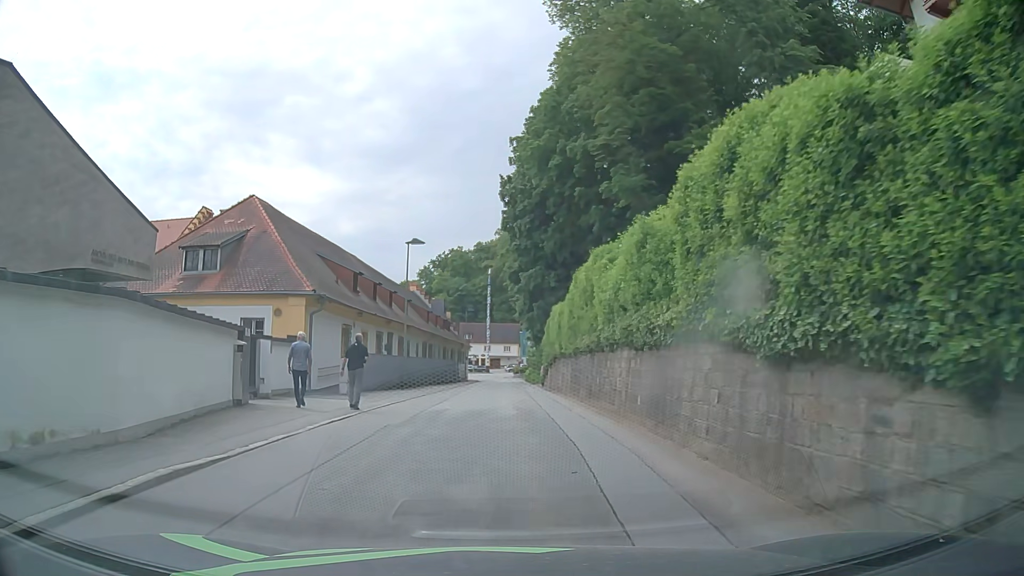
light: Day
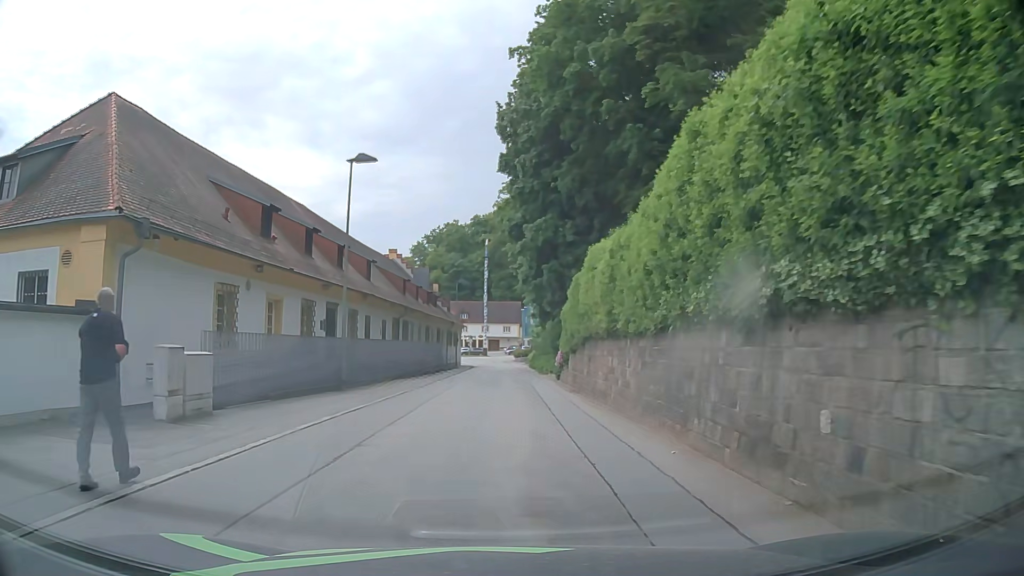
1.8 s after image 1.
(0.0, +13.8) m; +1°
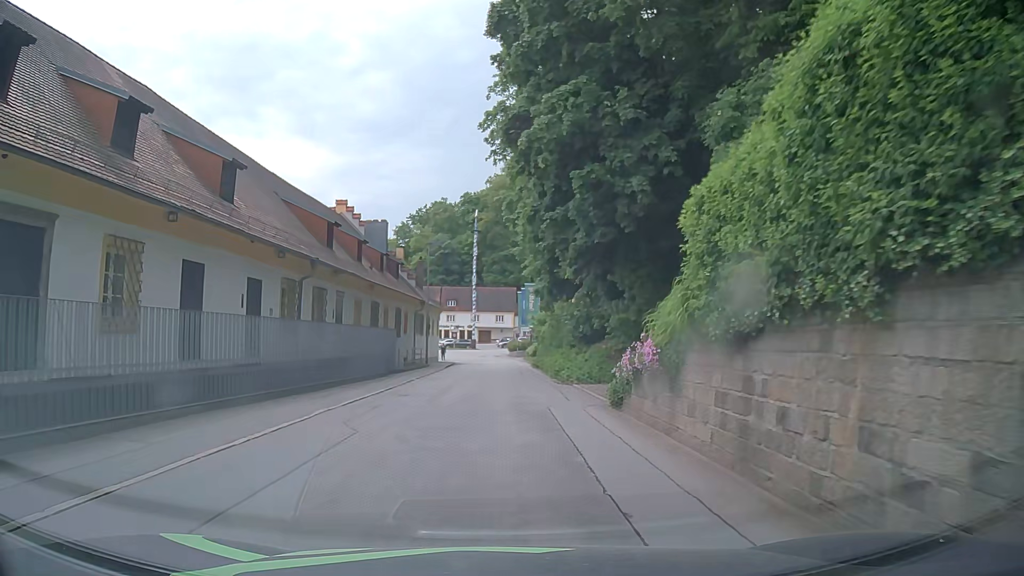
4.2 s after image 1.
(-0.2, +18.8) m; +1°
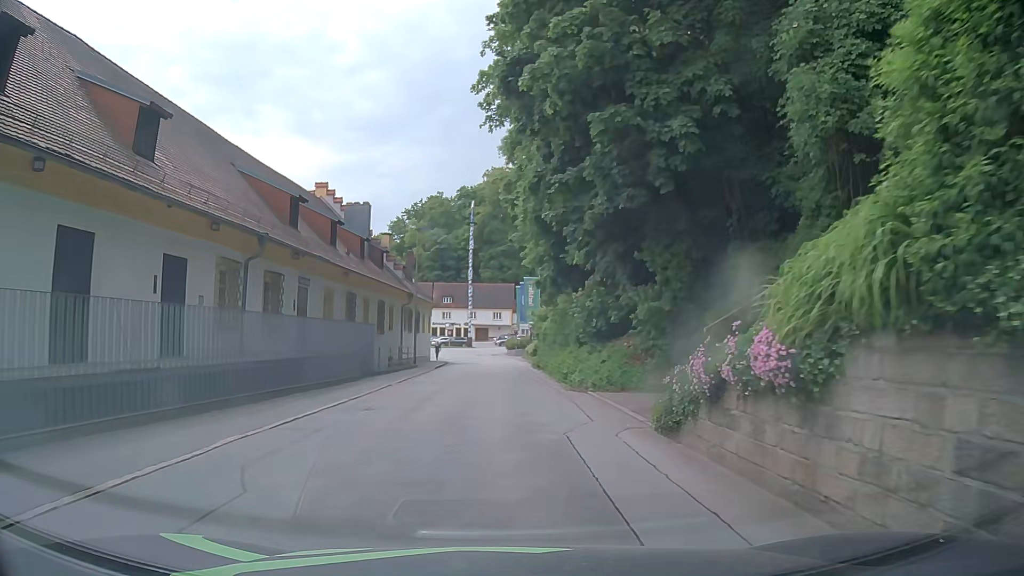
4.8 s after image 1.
(-0.1, +4.7) m; -1°
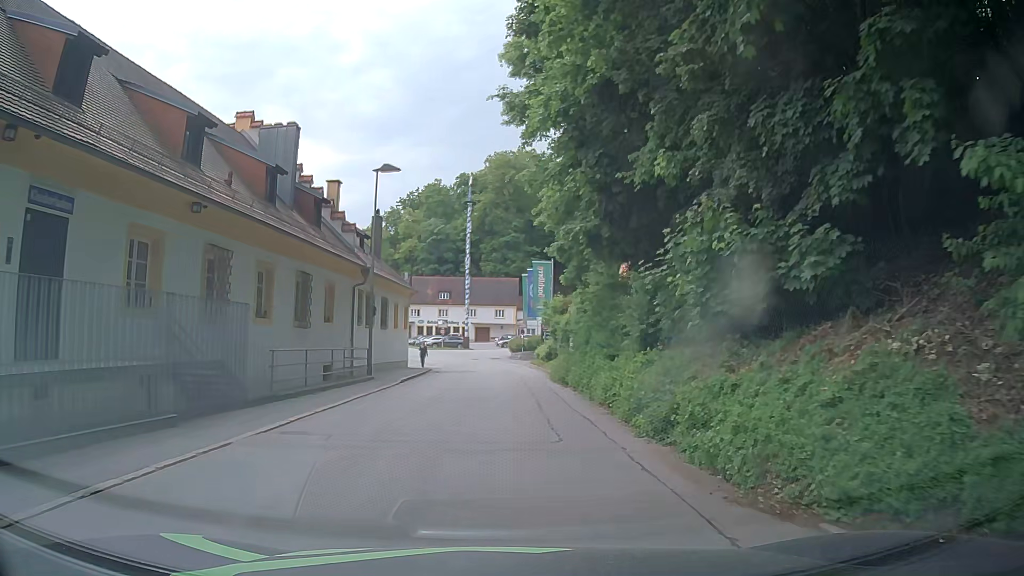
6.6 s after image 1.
(-0.1, +13.9) m; 0°
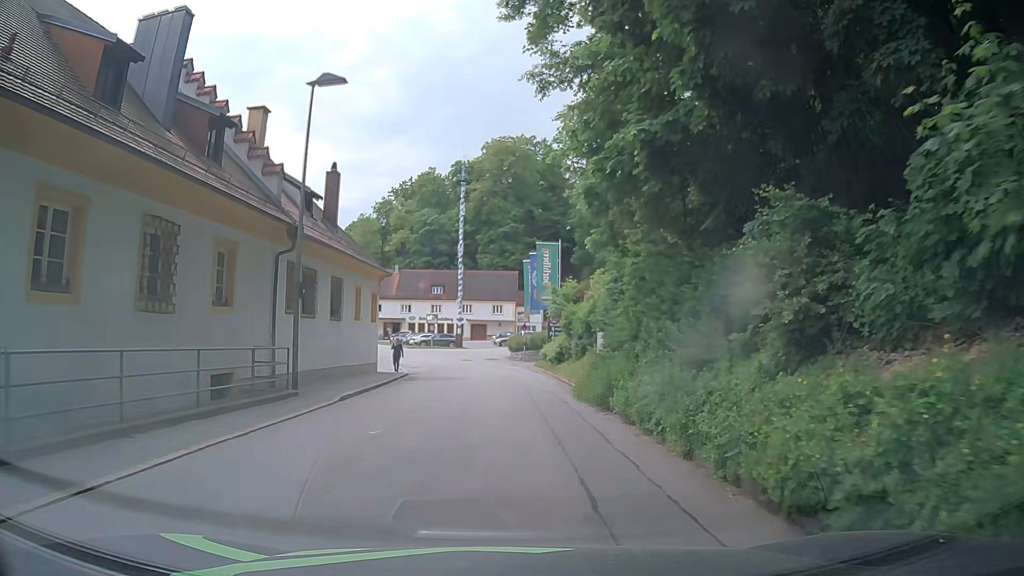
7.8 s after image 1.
(-0.1, +9.1) m; +2°
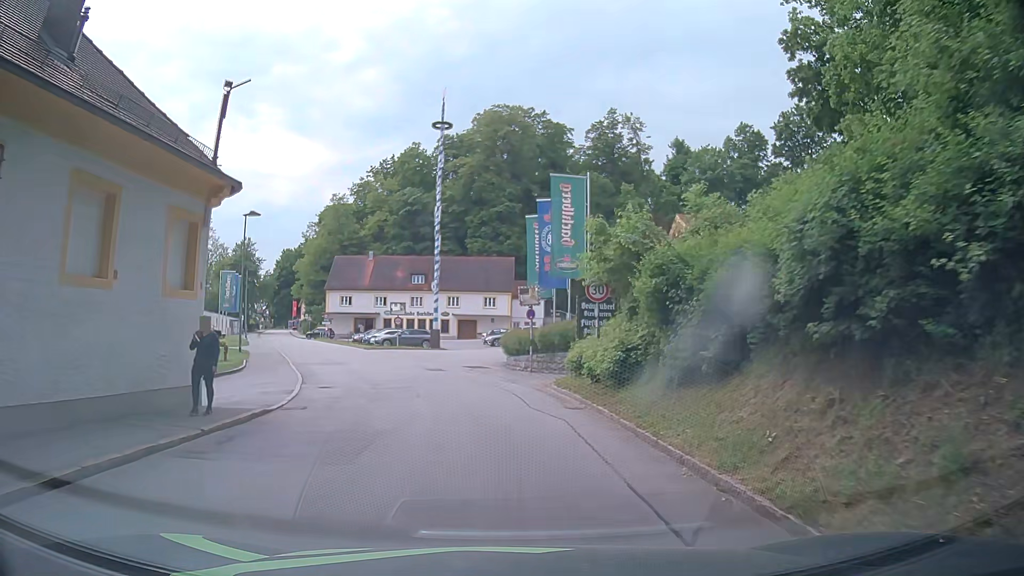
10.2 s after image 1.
(-0.5, +18.0) m; -1°
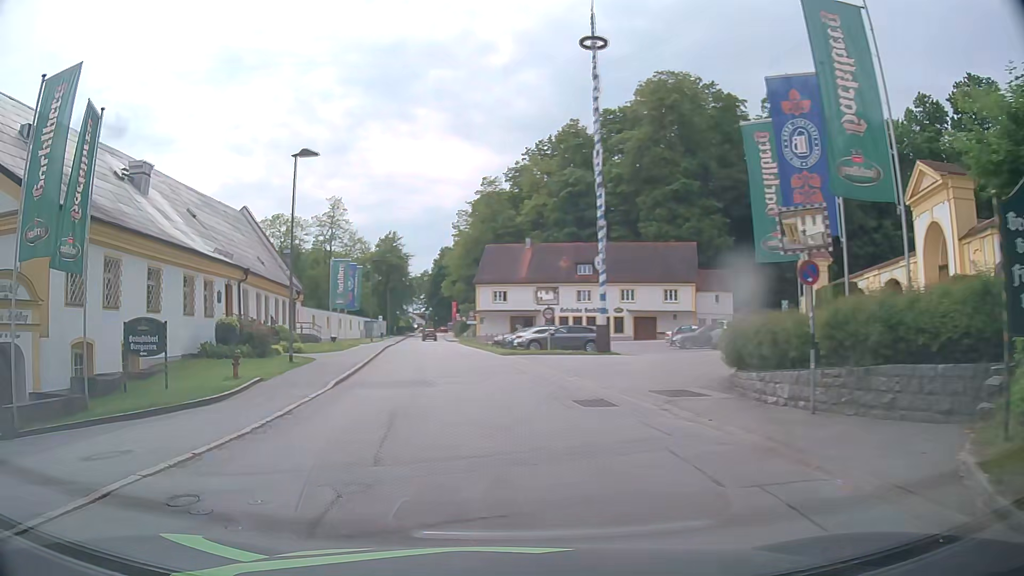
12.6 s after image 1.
(-0.7, +14.5) m; -16°
